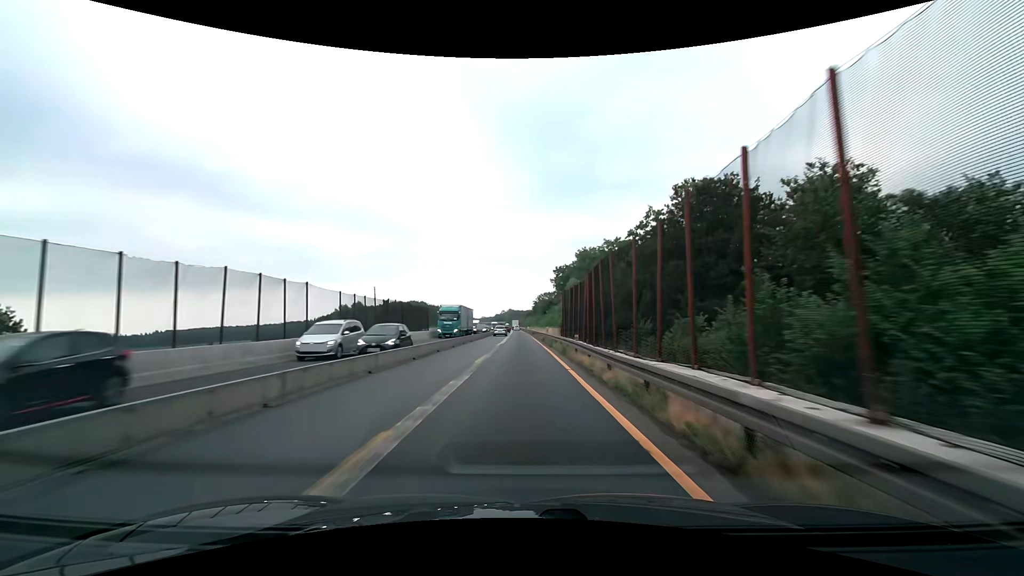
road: motorway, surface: asphalt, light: Day
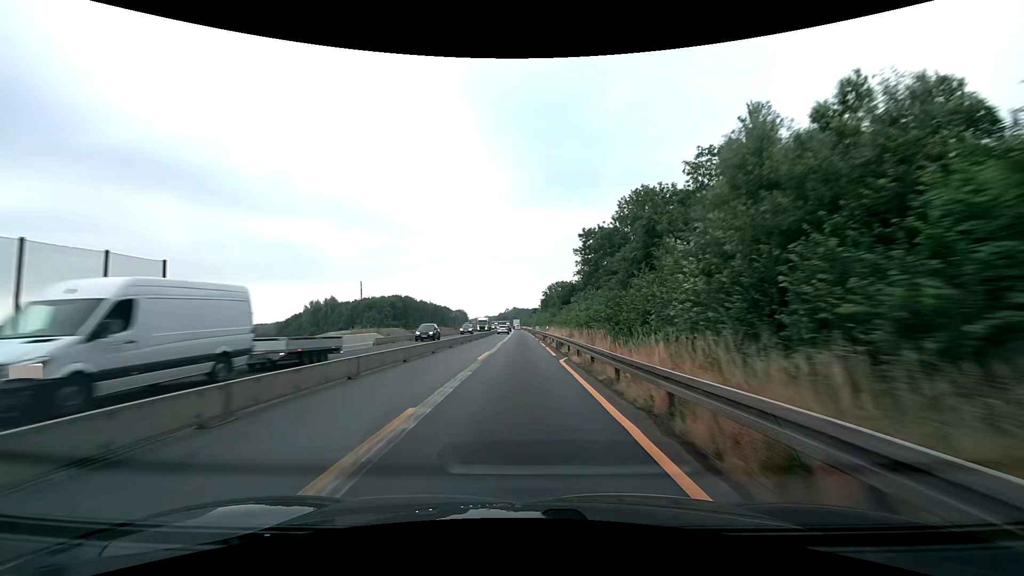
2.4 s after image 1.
(-0.3, +50.0) m; -1°
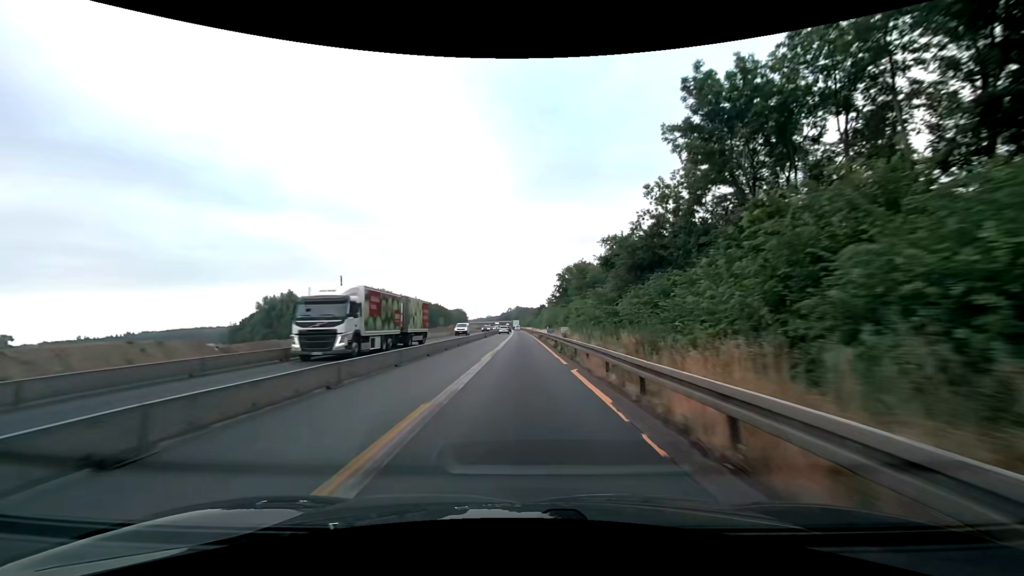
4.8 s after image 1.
(-0.3, +50.1) m; 0°
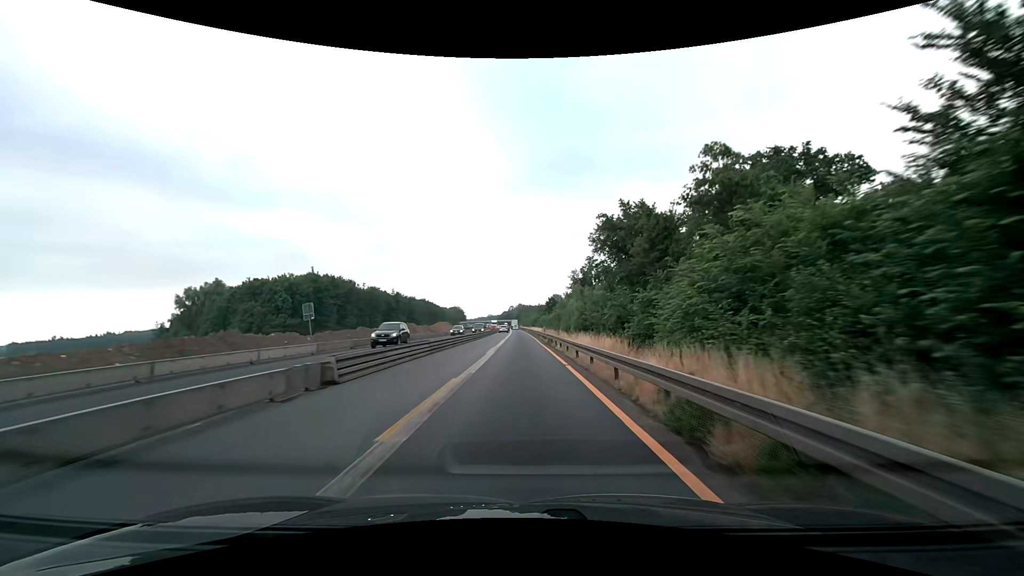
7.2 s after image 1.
(-0.1, +50.1) m; 0°
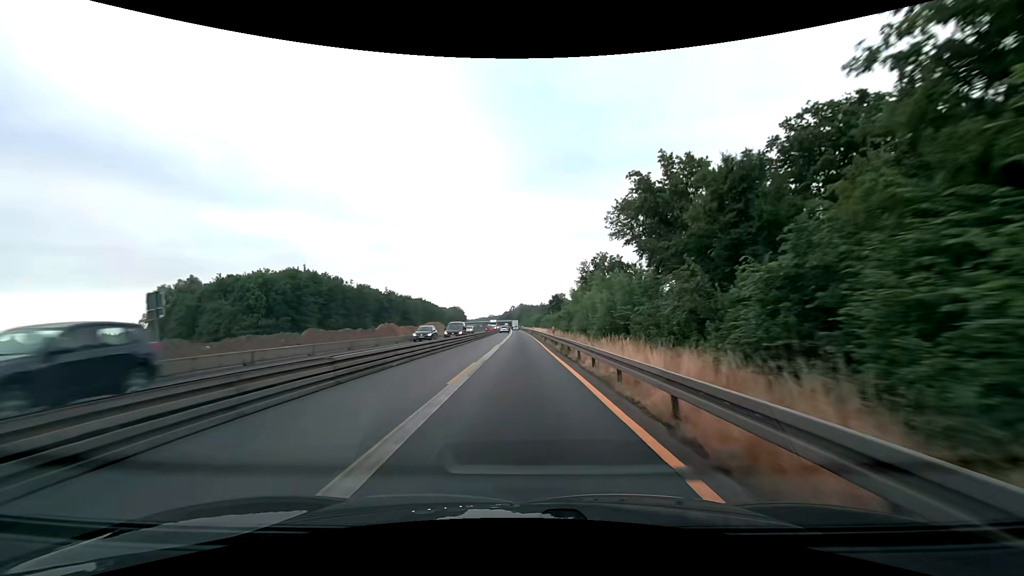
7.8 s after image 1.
(0.0, +12.5) m; 0°
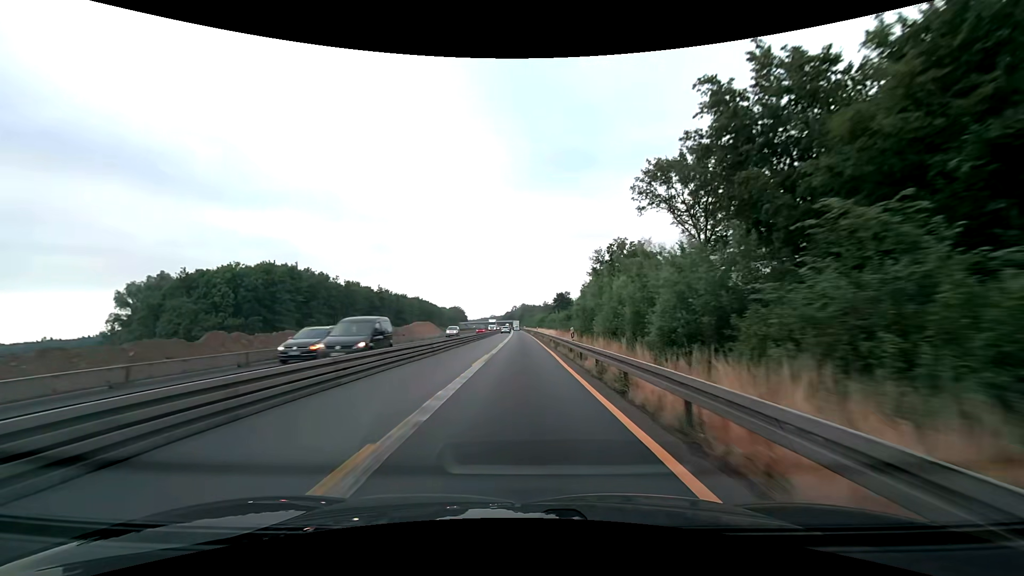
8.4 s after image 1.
(0.0, +12.5) m; 0°
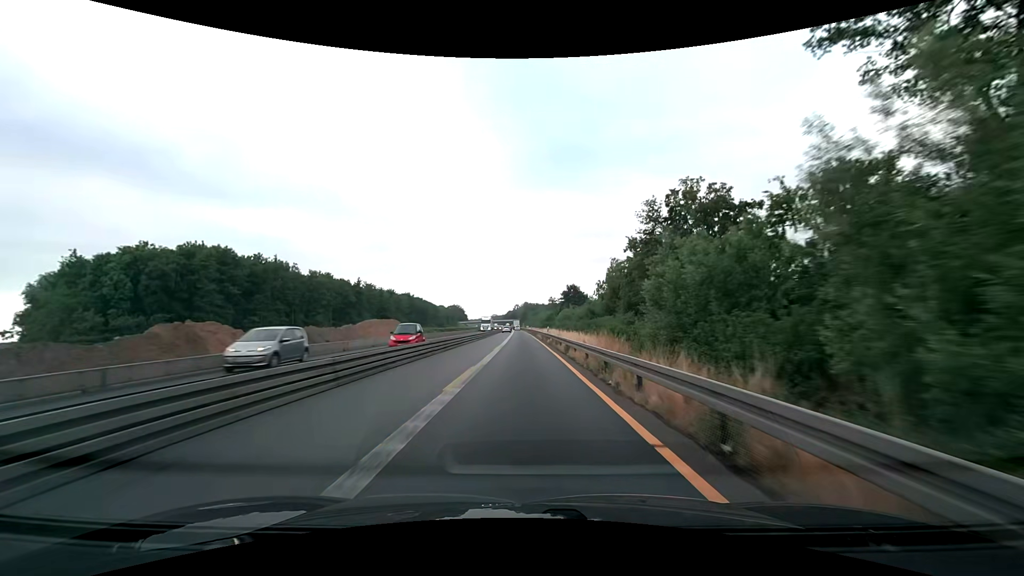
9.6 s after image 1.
(-0.1, +25.1) m; -1°
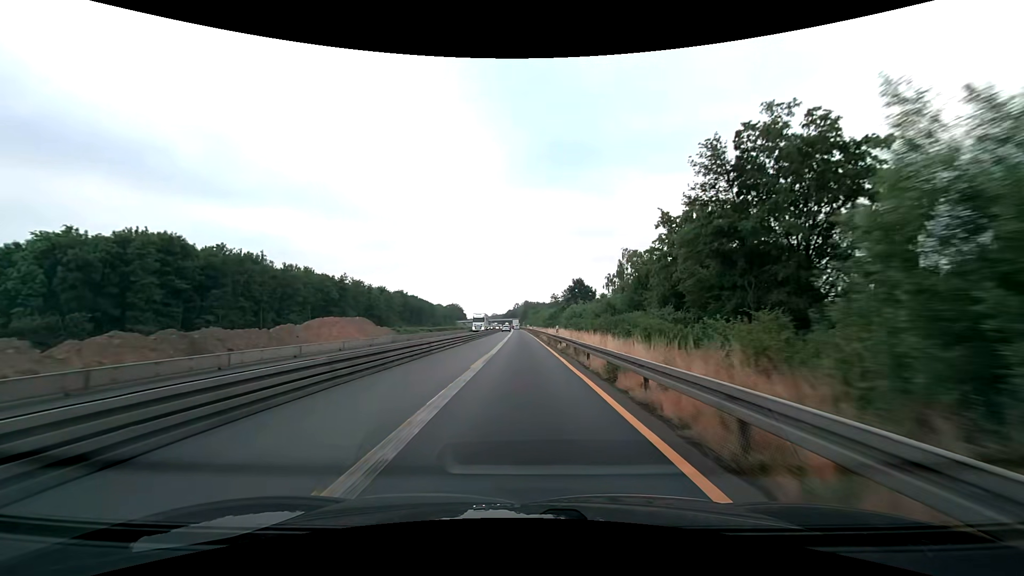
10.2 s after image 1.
(+0.1, +12.5) m; 0°
(0, +10) (0, +20) (0, +30) (0, +40) (0, +50) (0, +60) (0, +70) (0, +80) (0, +90) (0, +100) m
